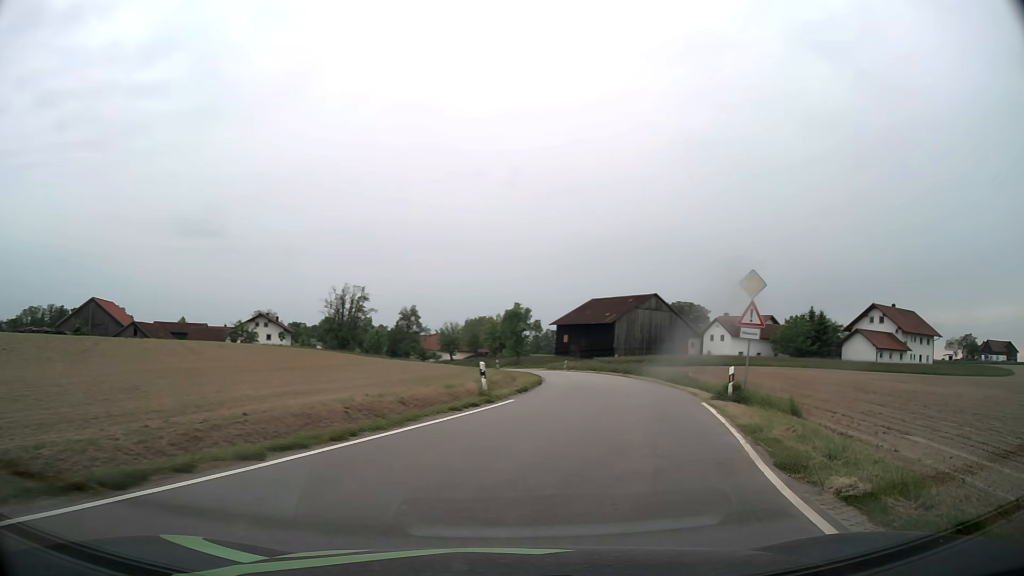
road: tertiary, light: Day
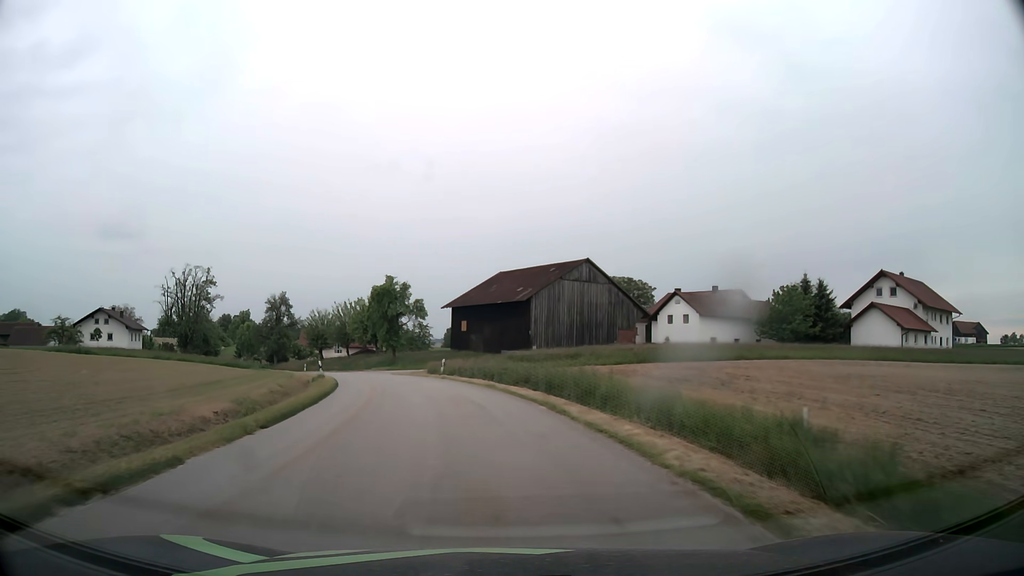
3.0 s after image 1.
(+5.6, +30.1) m; +8°
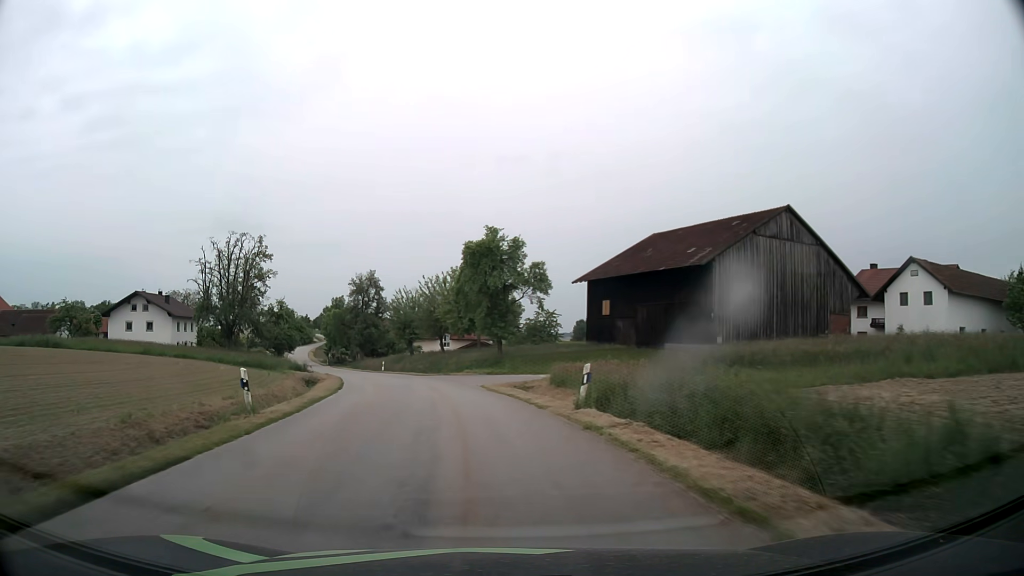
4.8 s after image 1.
(-2.4, +25.0) m; -11°
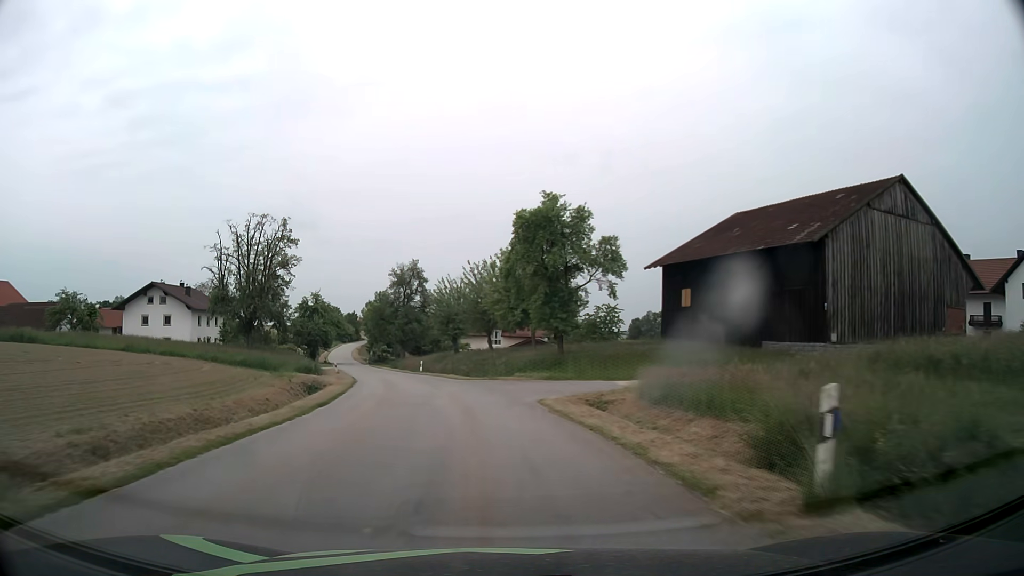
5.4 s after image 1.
(-0.4, +9.4) m; -5°
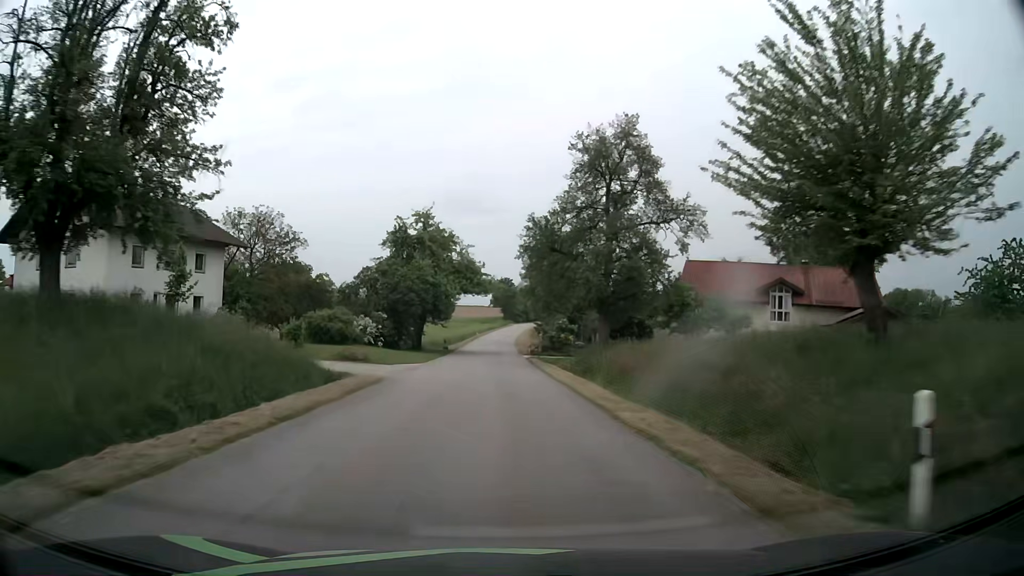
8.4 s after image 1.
(-8.4, +51.0) m; -16°
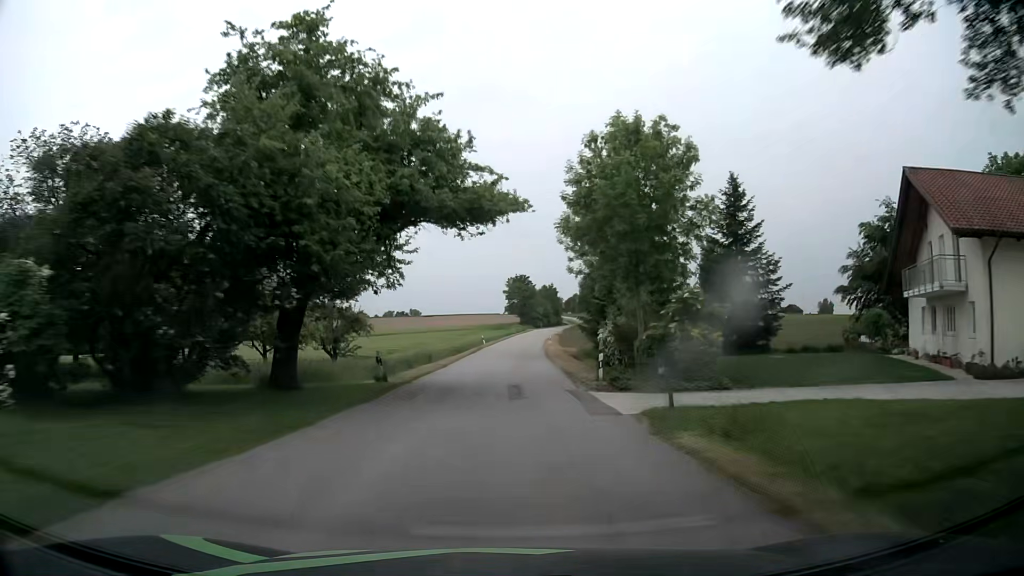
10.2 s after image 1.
(-0.3, +33.7) m; -1°
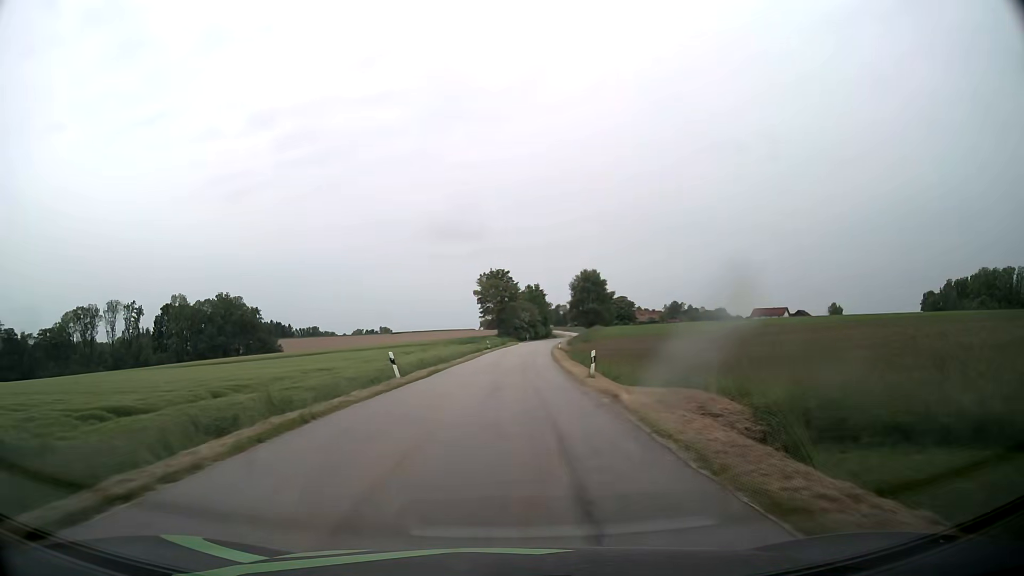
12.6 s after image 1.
(+0.8, +46.7) m; +2°
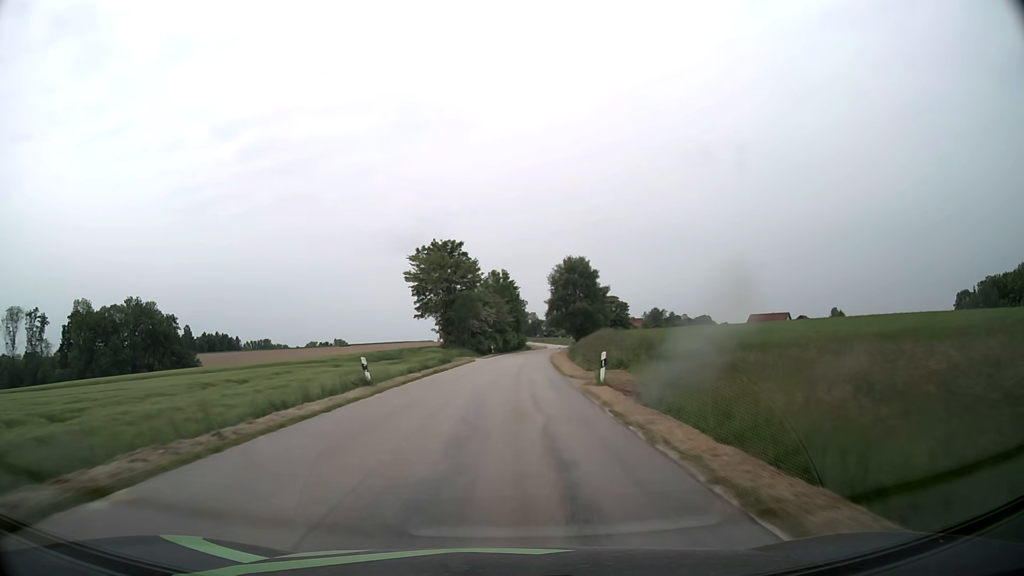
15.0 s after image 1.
(+1.2, +47.7) m; +3°
(0, +10) (0, +20) (0, +30) (+1, +40) (+1, +50) (+2, +60) (+3, +70) (+4, +80) (+5, +90) (+6, +100) m
